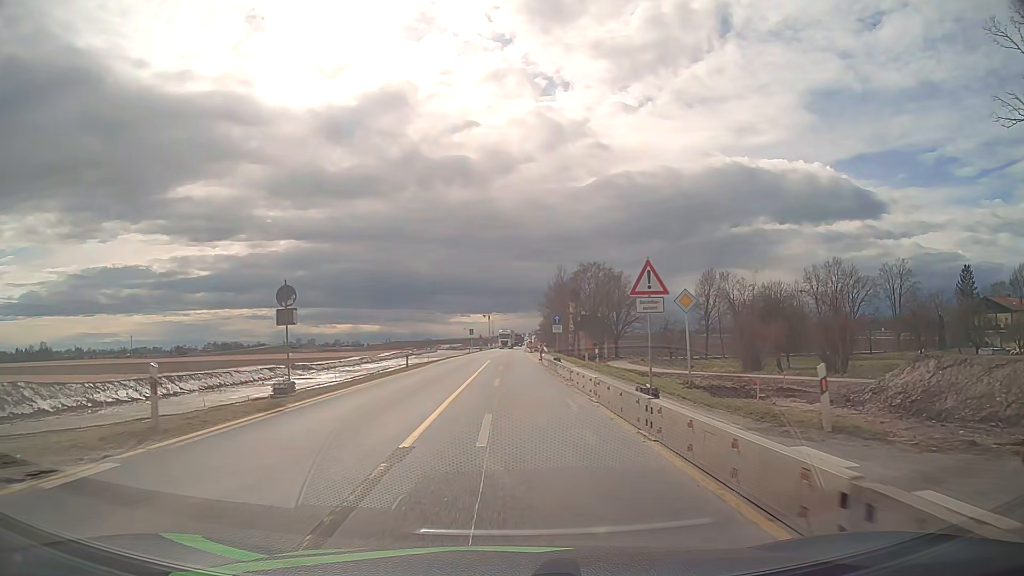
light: Day
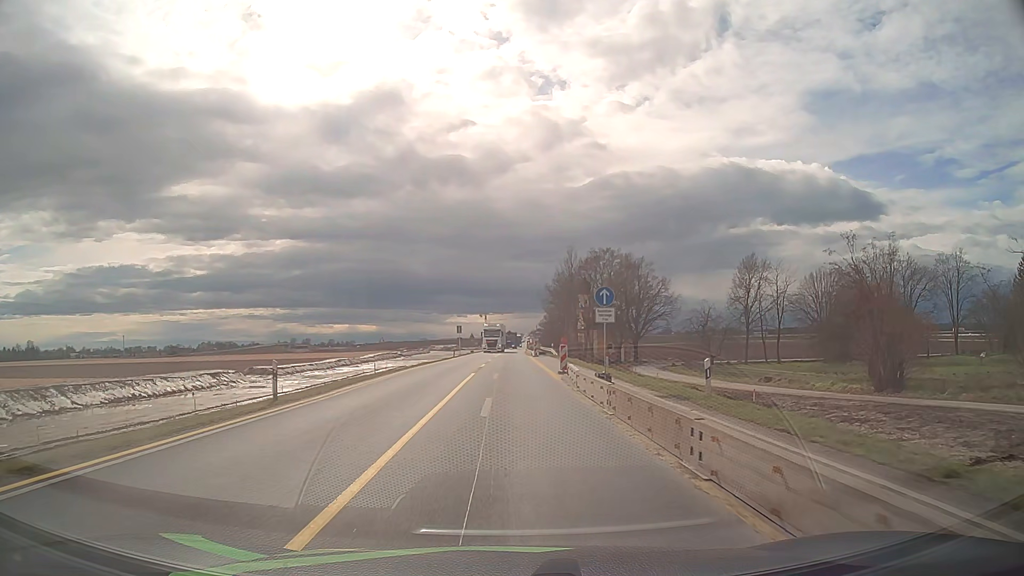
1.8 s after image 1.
(0.0, +20.7) m; 0°
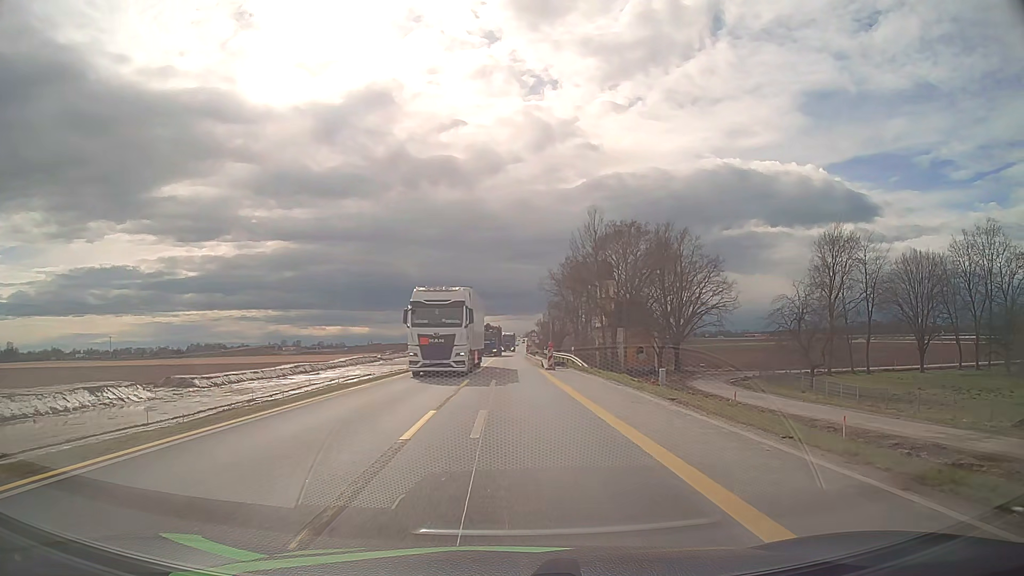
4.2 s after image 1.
(0.0, +26.9) m; 0°
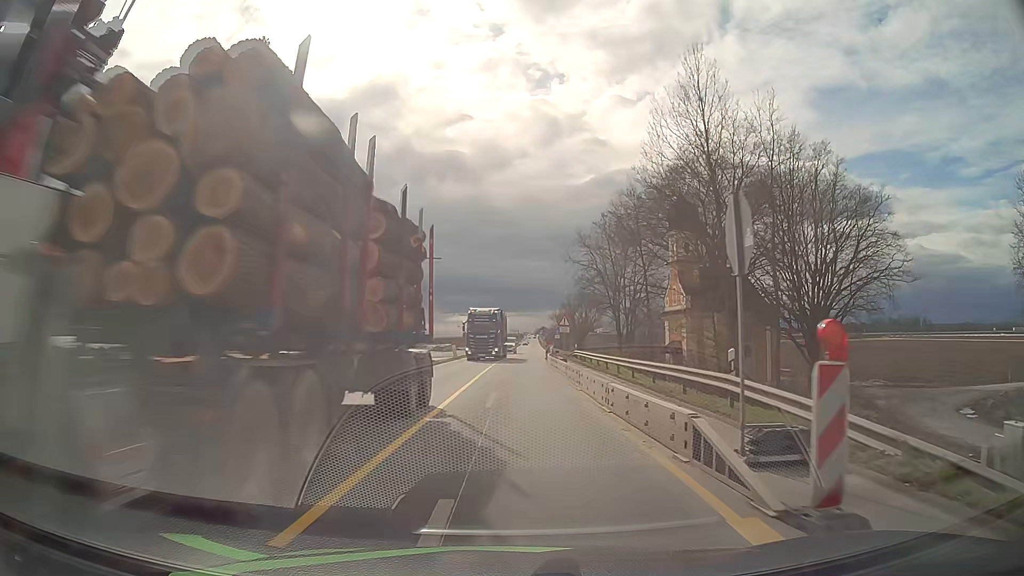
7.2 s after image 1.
(+0.3, +32.1) m; -1°
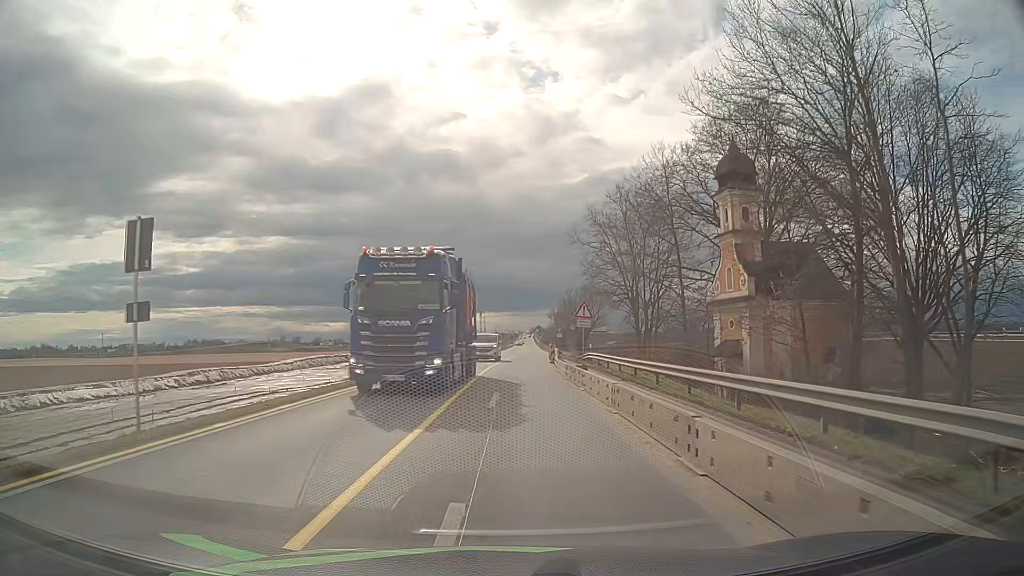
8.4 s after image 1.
(+0.1, +12.3) m; +1°
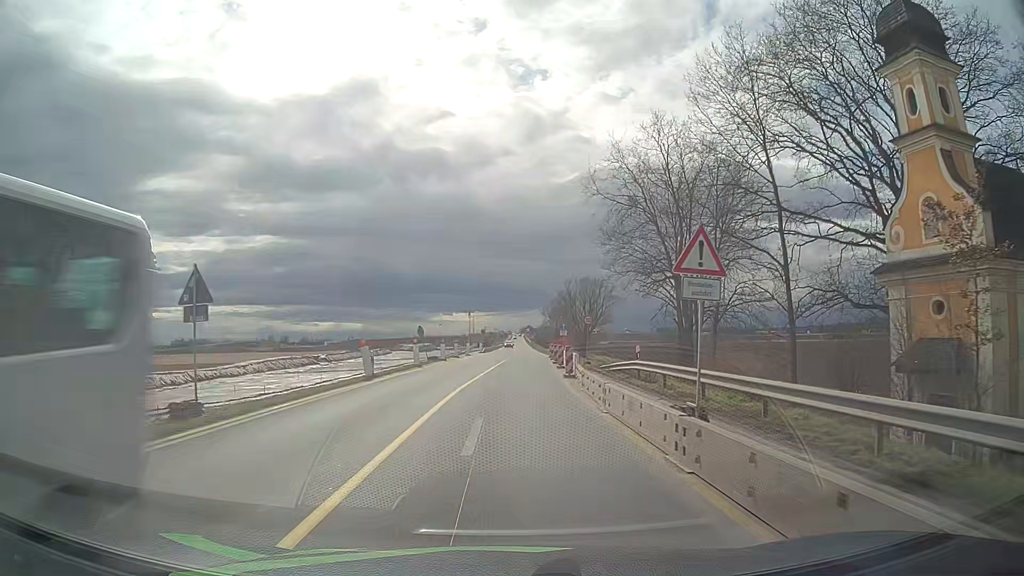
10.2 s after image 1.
(+0.2, +17.8) m; +1°
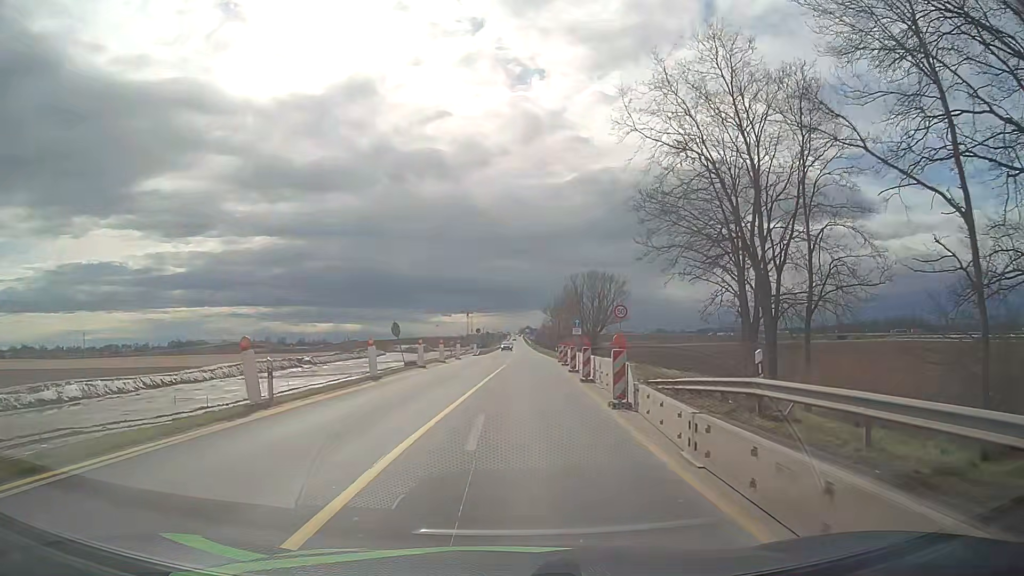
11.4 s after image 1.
(0.0, +11.7) m; 0°
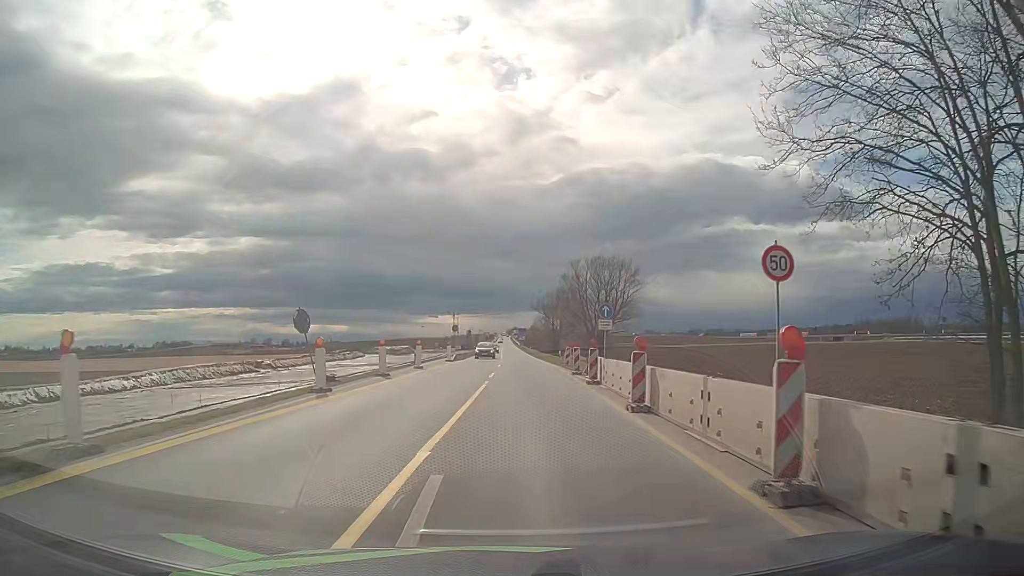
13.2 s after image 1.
(+0.2, +17.8) m; +1°
(0, +10) (0, +20) (+1, +30) (+1, +40) (+1, +50) (+1, +60) (+1, +70) (+1, +80) (+1, +90) (+1, +100) m
